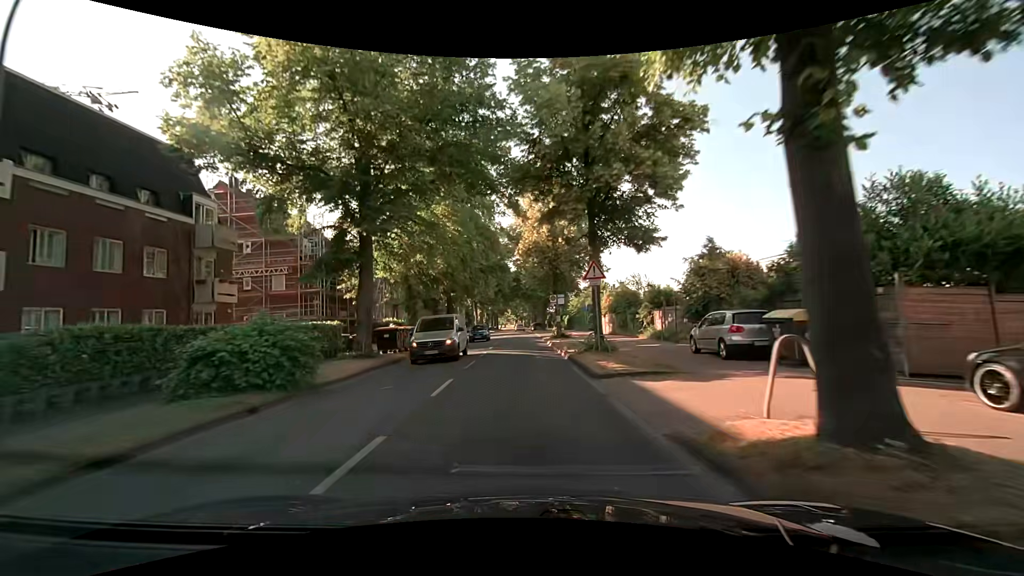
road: secondary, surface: asphalt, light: Day
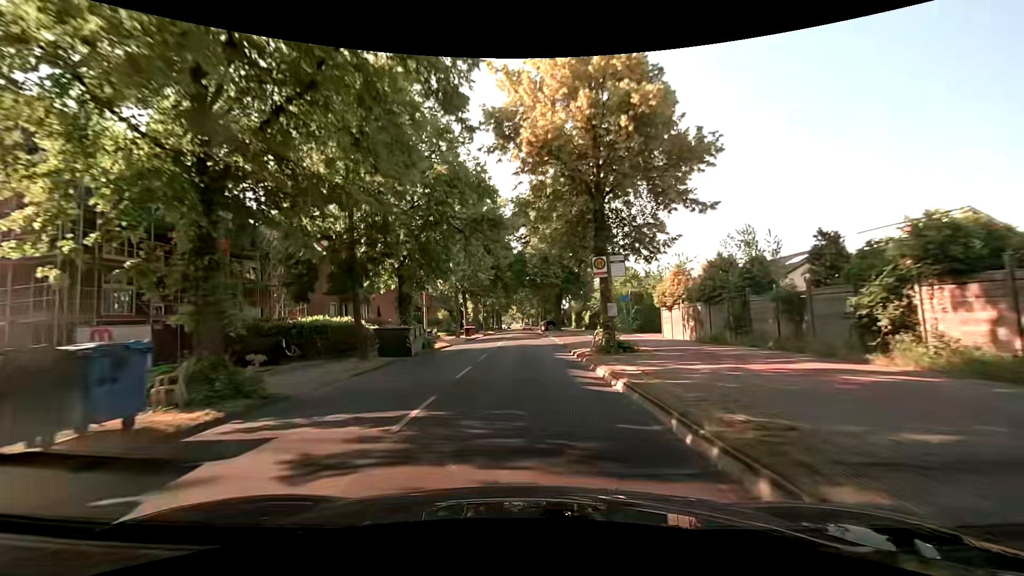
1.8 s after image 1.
(-0.3, +21.3) m; -1°
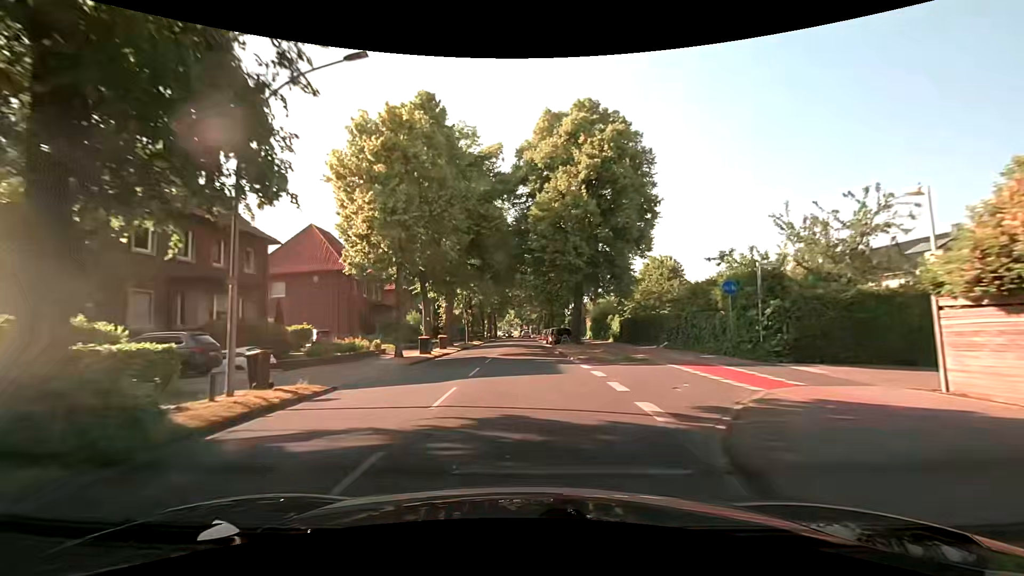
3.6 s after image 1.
(0.0, +21.6) m; 0°
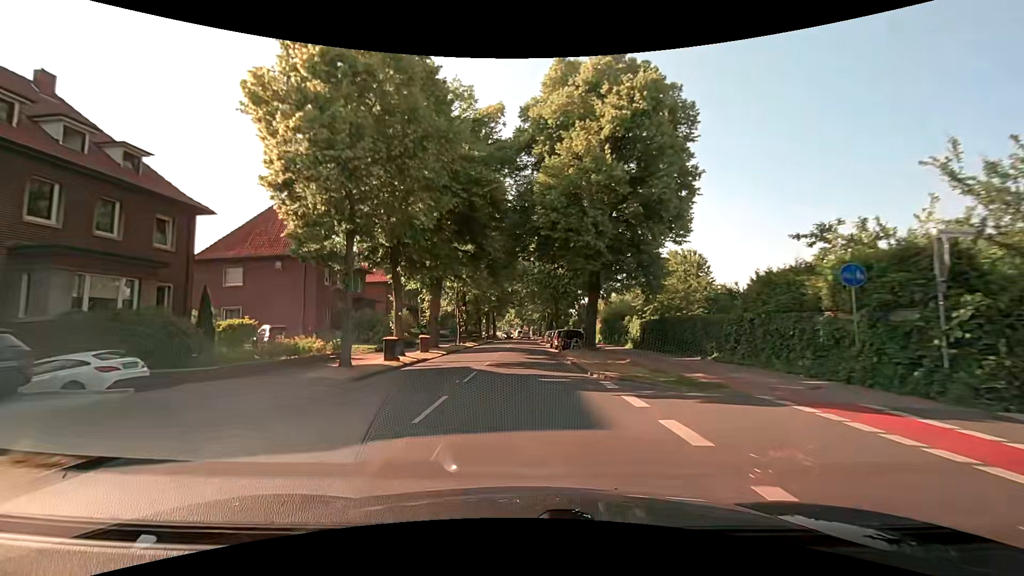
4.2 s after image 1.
(-0.1, +7.6) m; -1°
(0, +10) (0, +20) (0, +30) (0, +40) (+1, +50) (+1, +60) (+1, +70) (+1, +80) (+1, +90) (+1, +100) m
